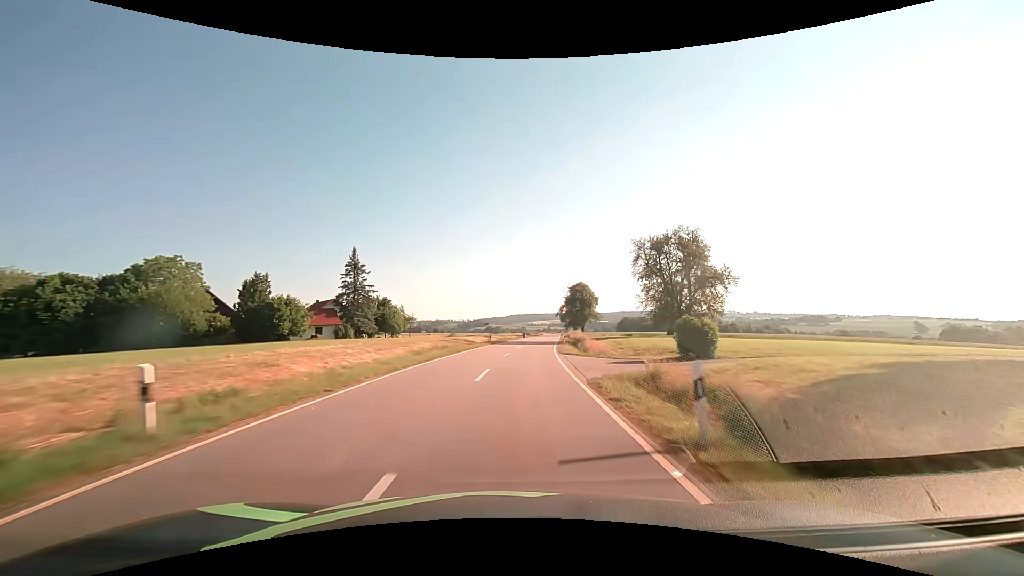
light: Day
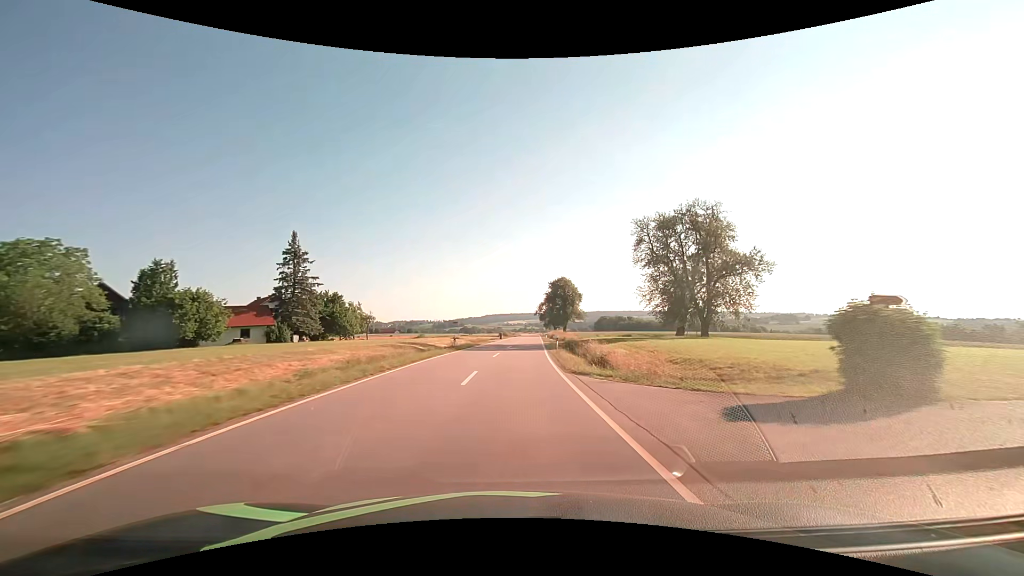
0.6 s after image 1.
(+0.3, +13.0) m; +3°
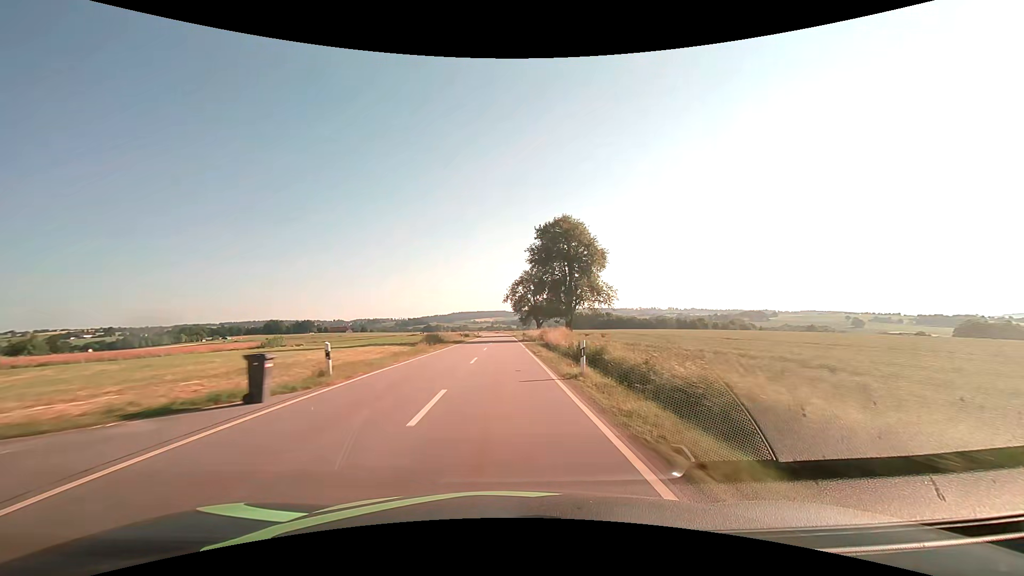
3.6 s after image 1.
(+3.3, +65.8) m; +4°
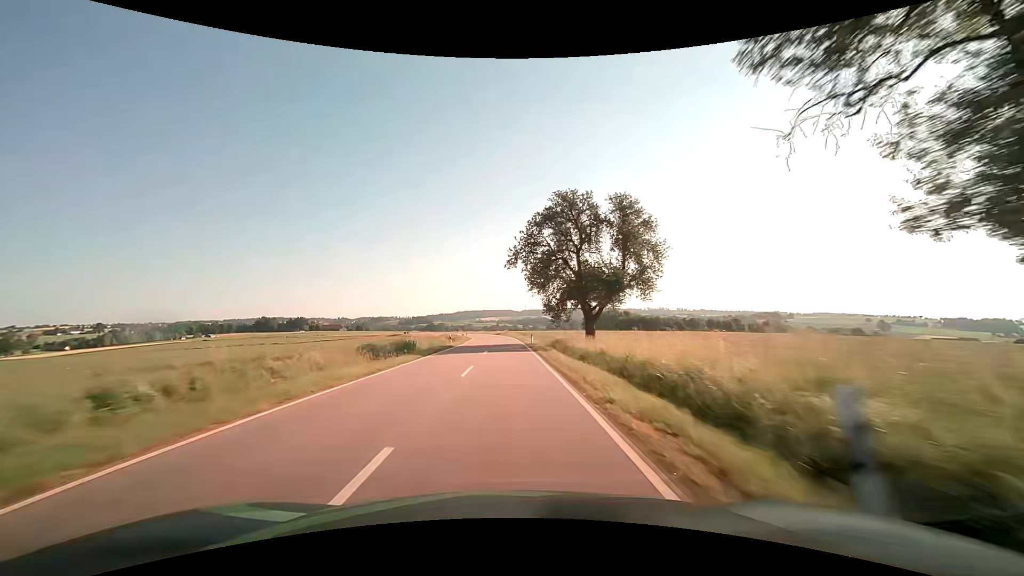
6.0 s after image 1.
(-0.3, +53.9) m; -1°
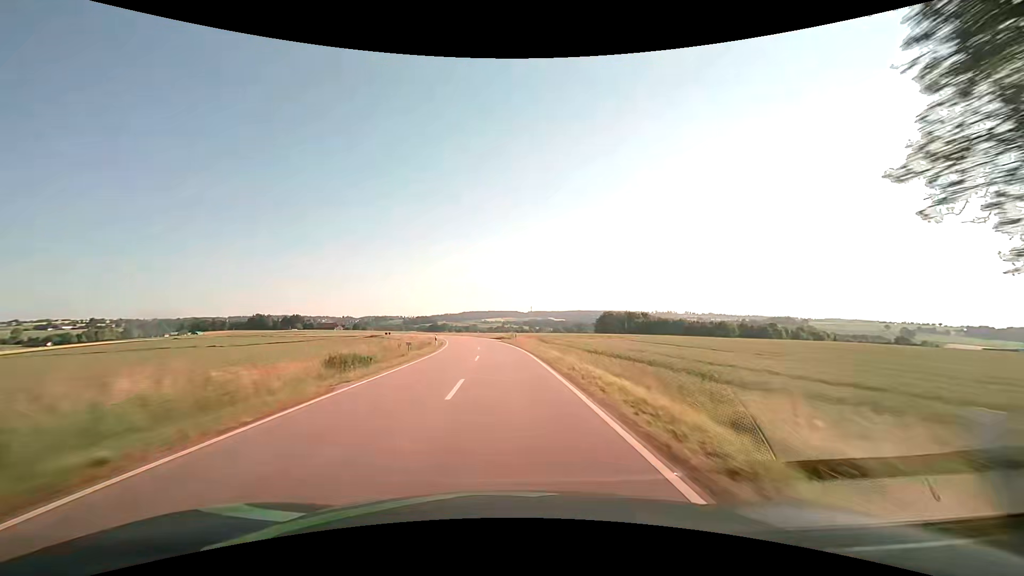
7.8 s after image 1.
(-0.1, +40.8) m; -1°
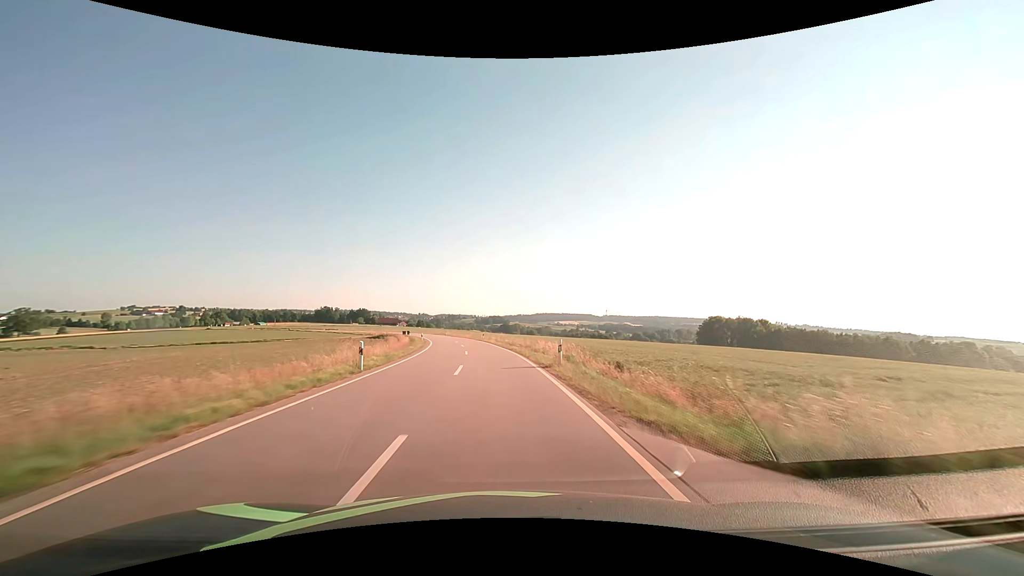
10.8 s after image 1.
(-4.0, +68.1) m; -8°
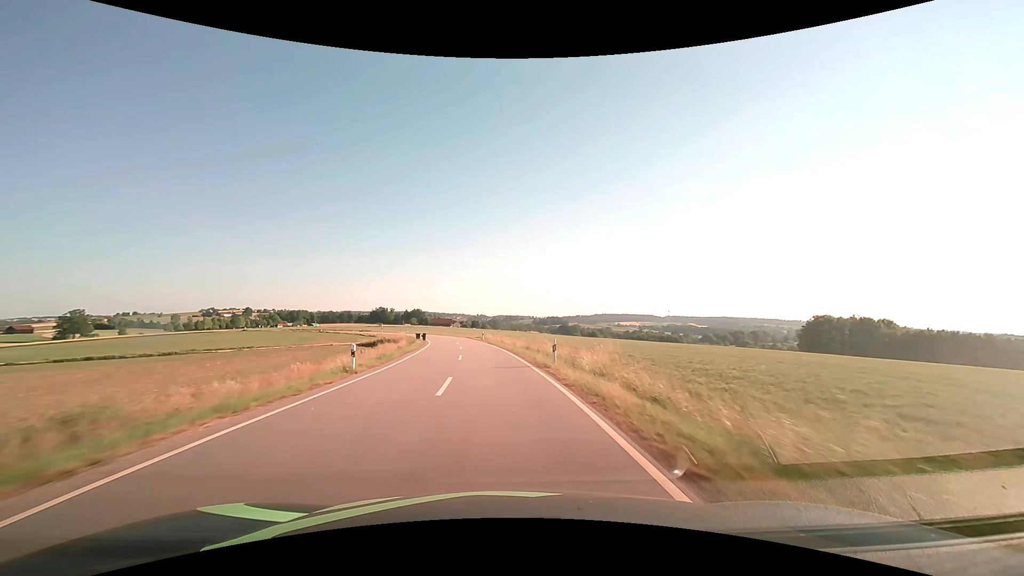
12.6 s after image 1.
(-2.4, +40.9) m; -7°
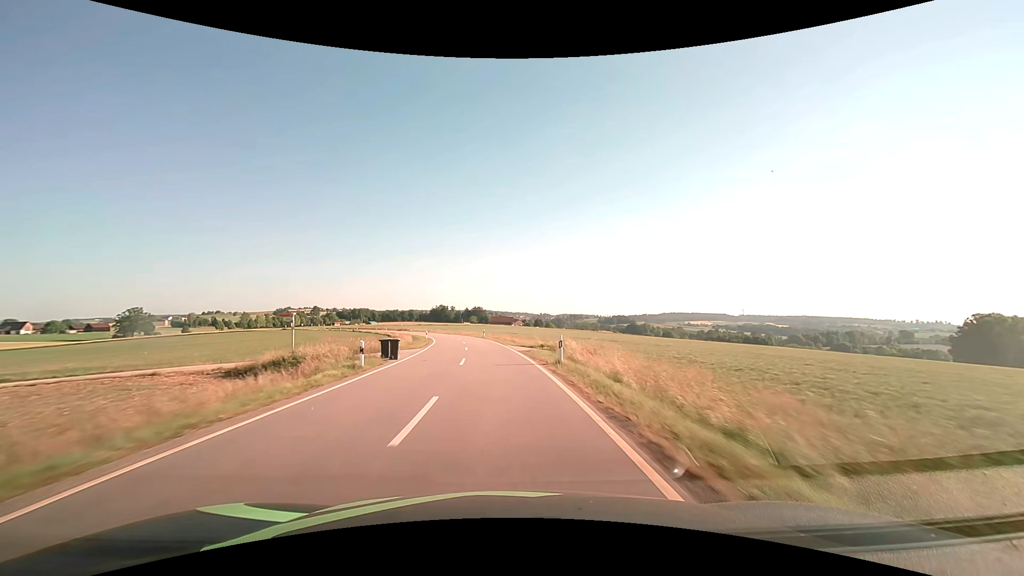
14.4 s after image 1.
(-2.5, +40.9) m; -7°
(0, +10) (-1, +20) (-1, +30) (-2, +40) (-4, +50) (-5, +60) (-7, +70) (-9, +79) (-11, +89) (-14, +99) m
